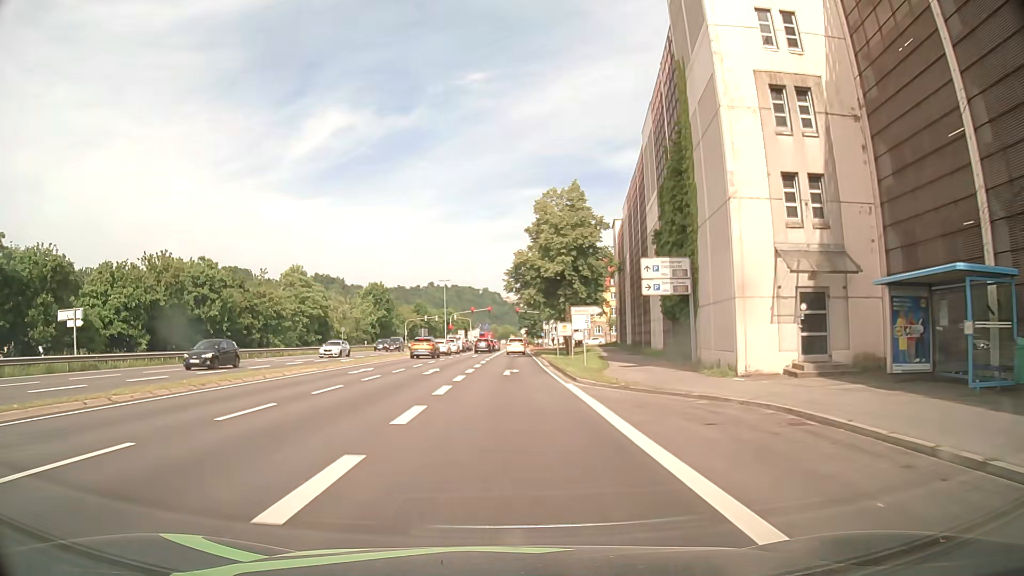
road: primary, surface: asphalt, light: Day
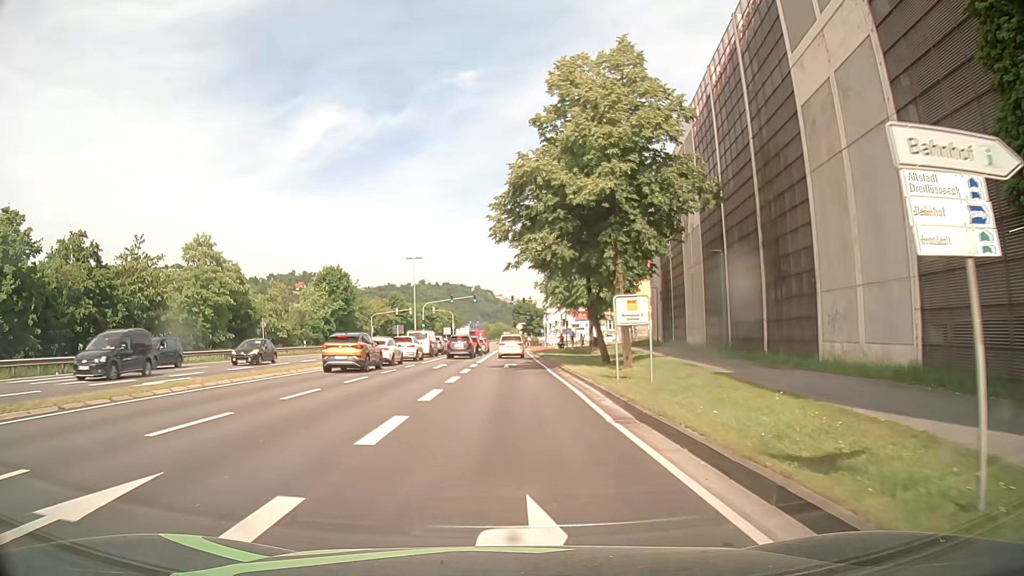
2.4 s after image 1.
(-0.2, +25.9) m; 0°
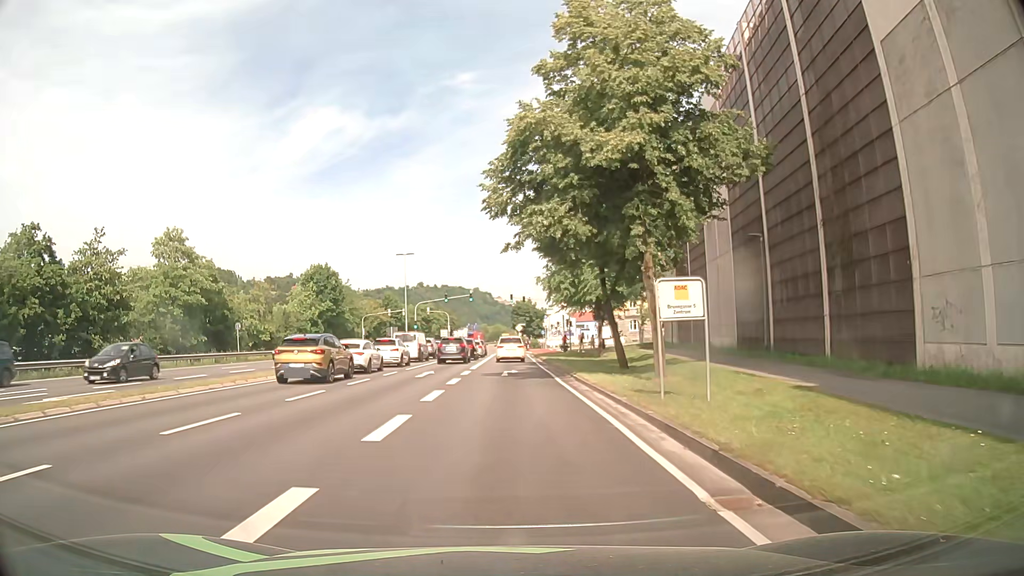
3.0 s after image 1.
(+0.1, +5.5) m; +2°
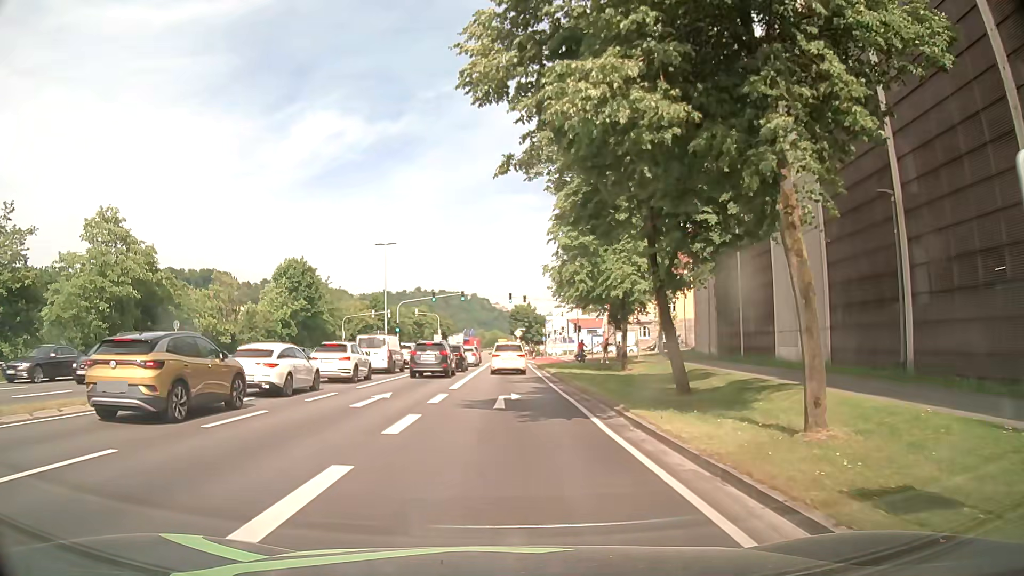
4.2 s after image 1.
(-0.1, +10.4) m; +1°
